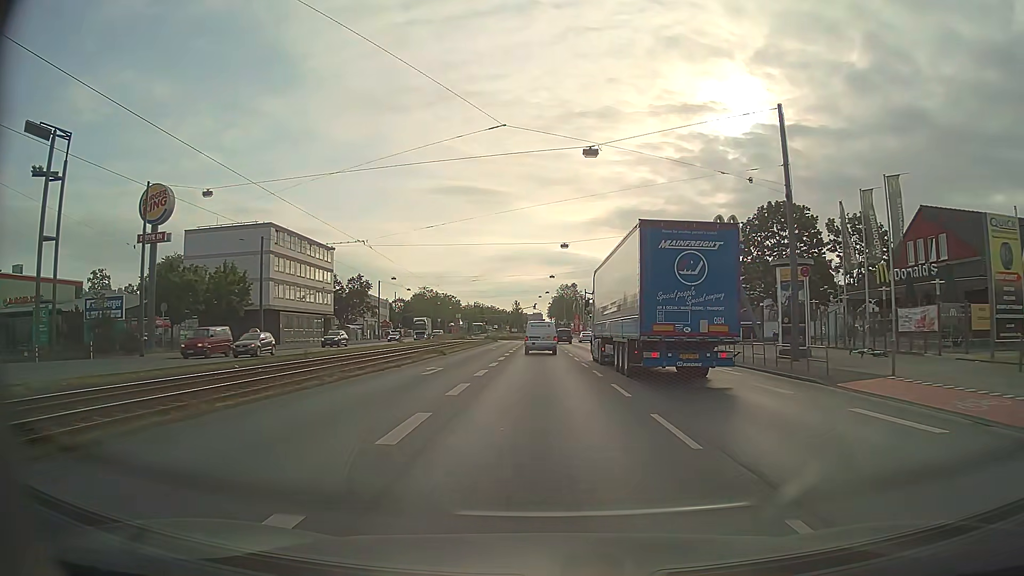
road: primary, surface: asphalt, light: Day
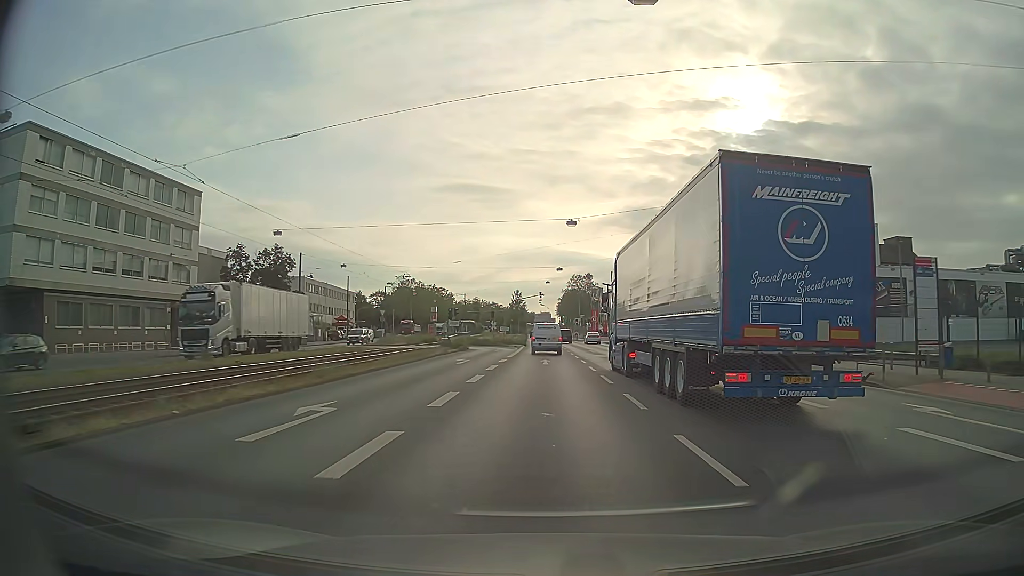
(+0.1, +44.2) m; 0°
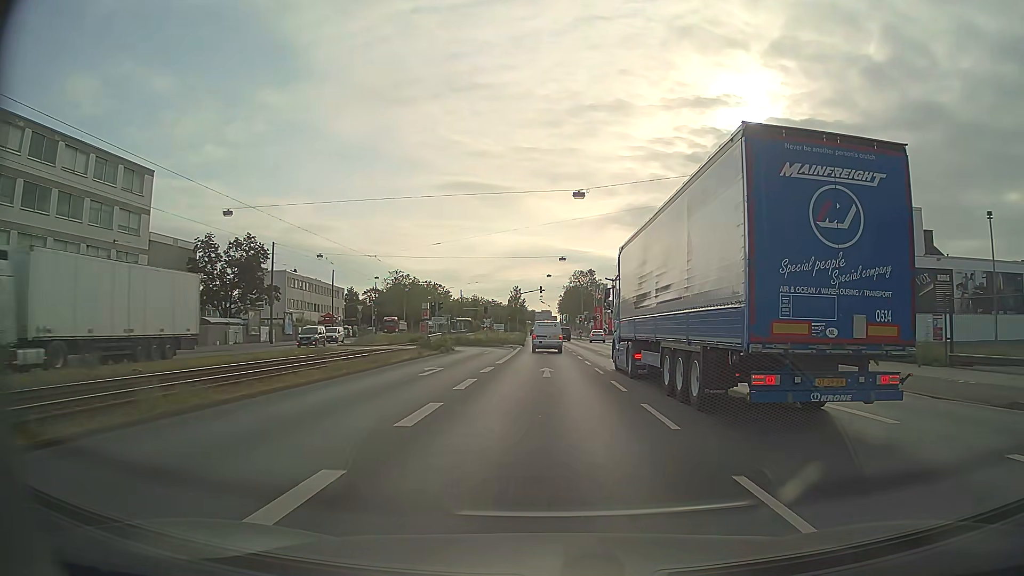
(0.0, +8.8) m; 0°
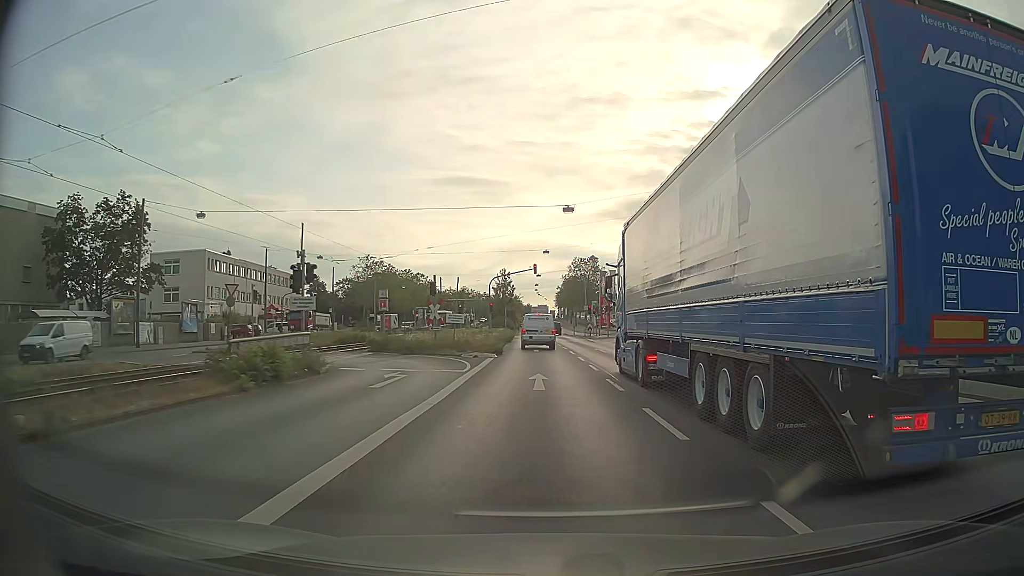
(+0.1, +25.1) m; 0°
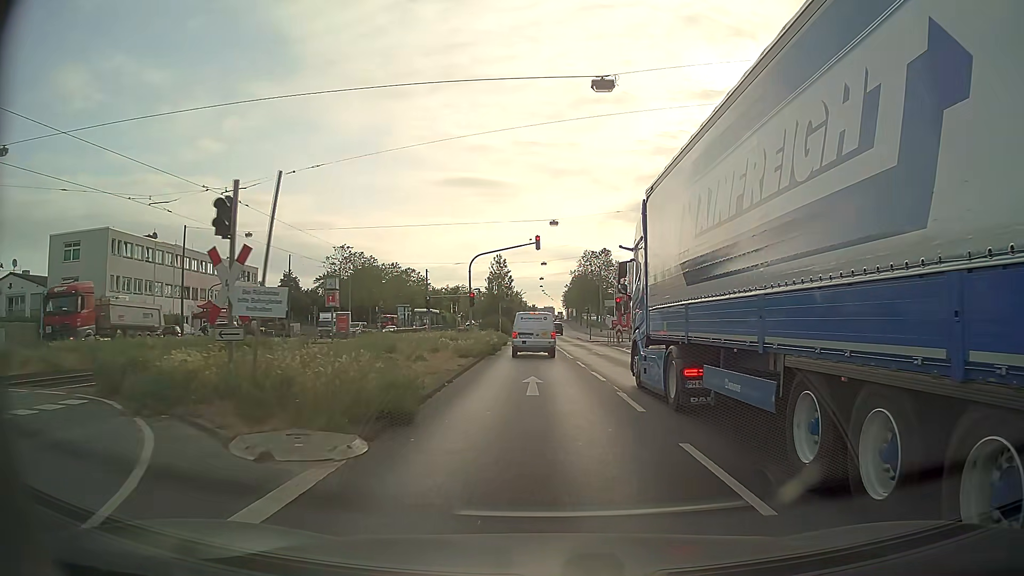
(-0.1, +21.2) m; -1°
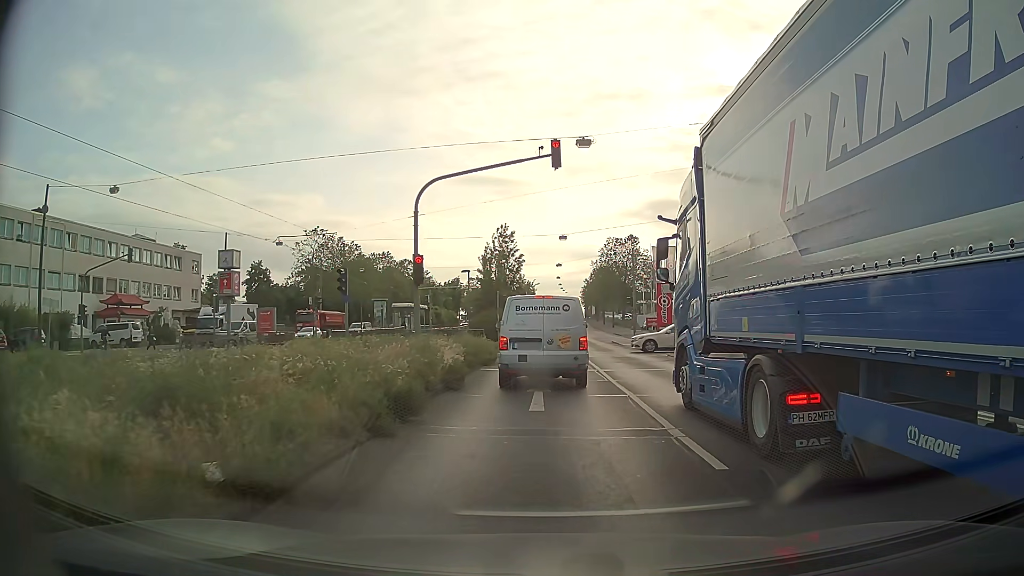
(-0.3, +22.0) m; -3°
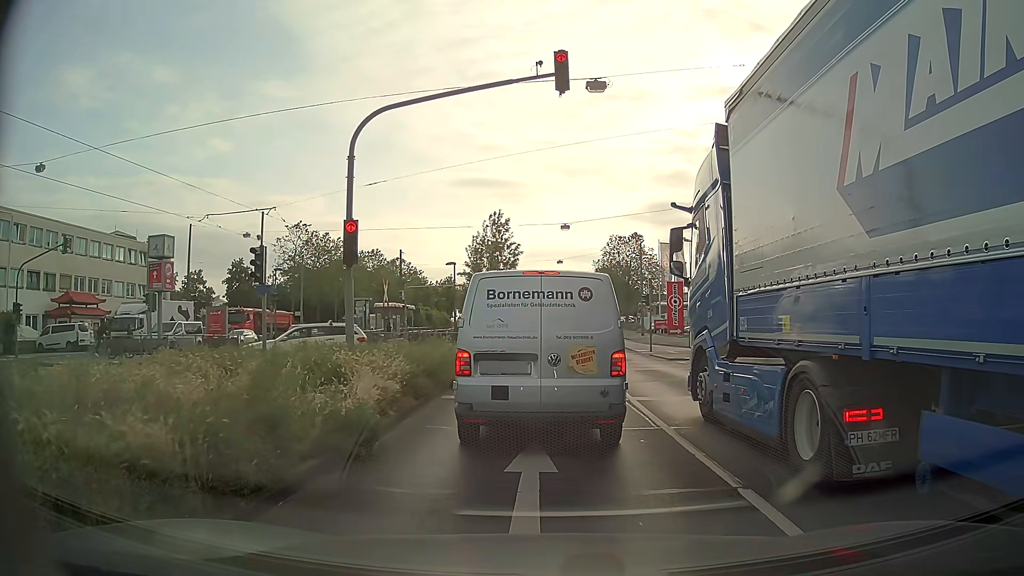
(+0.1, +7.1) m; +1°
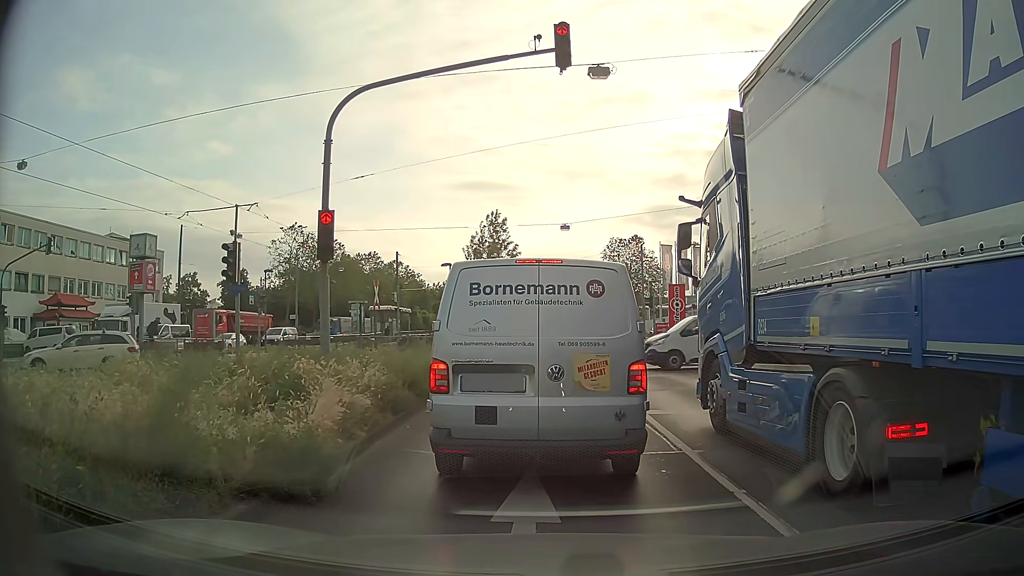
(0.0, +1.5) m; -1°
(0, +10) (+1, +20) (+1, +30) (+1, +40) (+2, +50) (+3, +60) (+4, +70) (+5, +80) (+6, +90) (+7, +100) m
